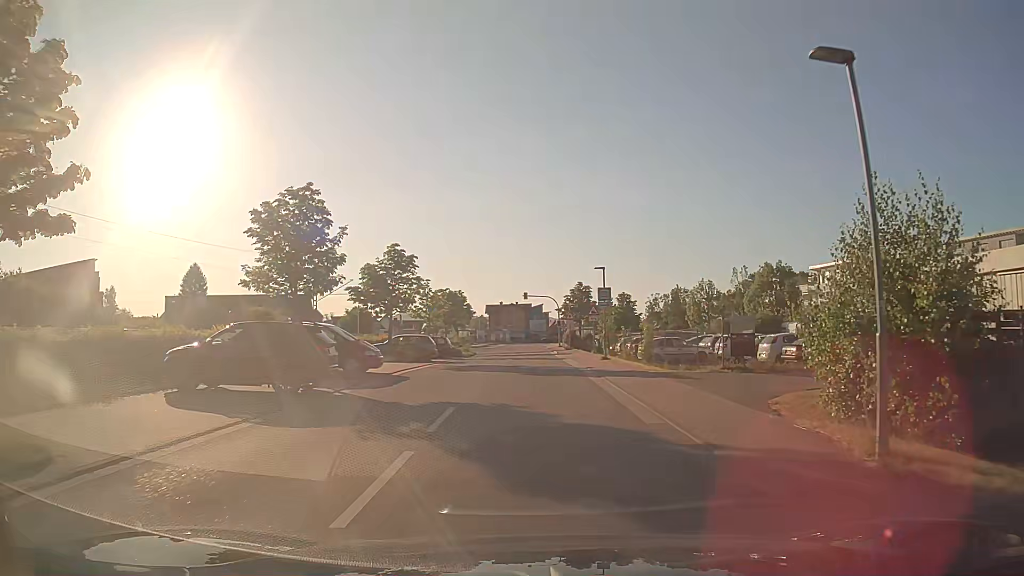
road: unclassified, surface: asphalt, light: Day
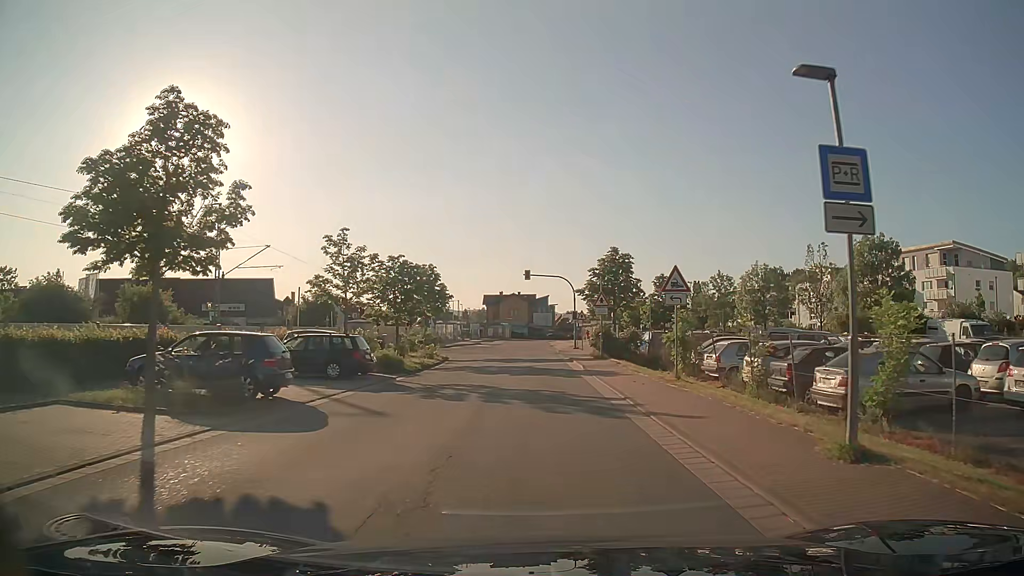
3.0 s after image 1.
(0.0, +23.7) m; 0°
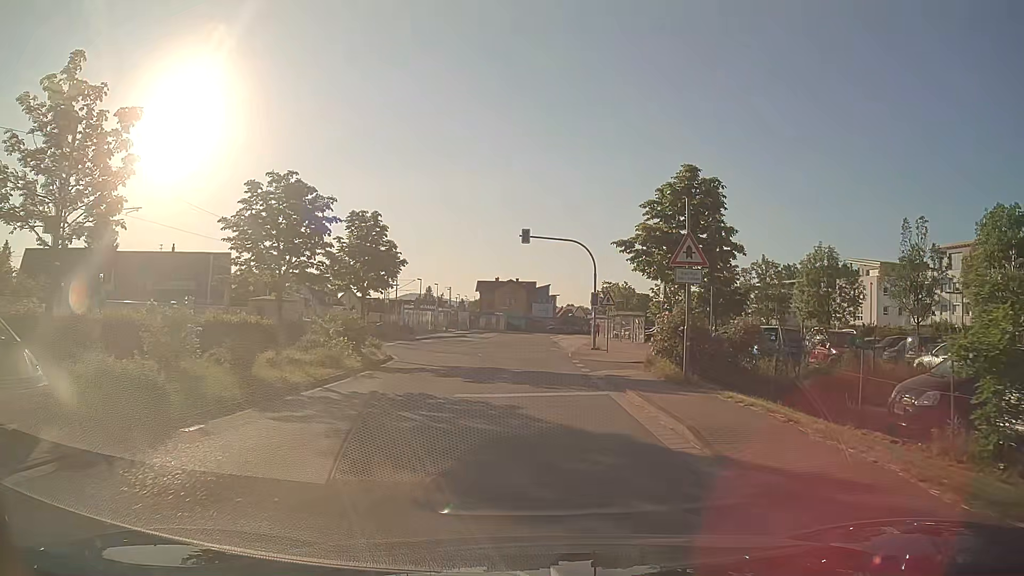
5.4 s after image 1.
(0.0, +18.2) m; 0°
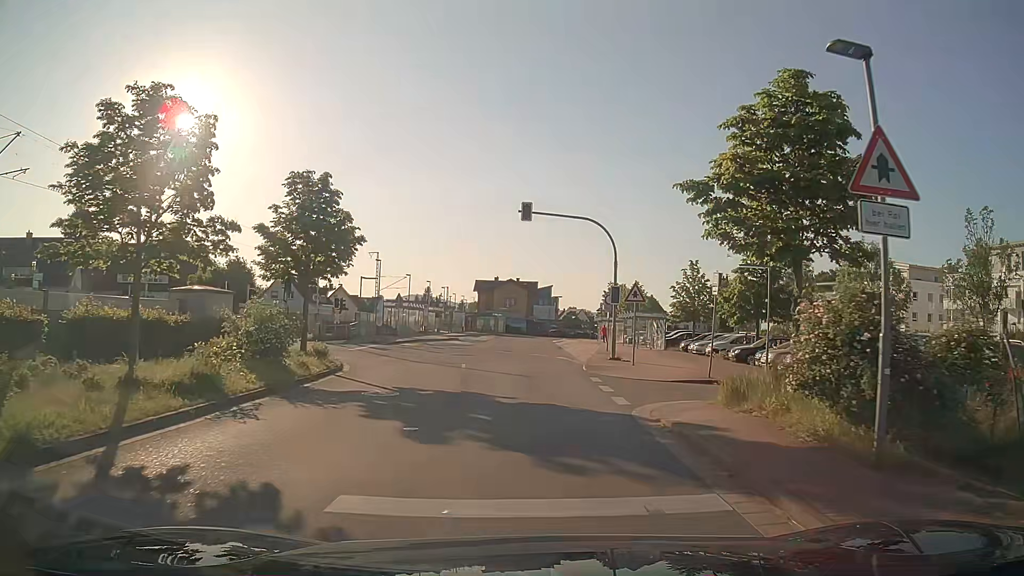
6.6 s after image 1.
(-0.1, +8.3) m; 0°
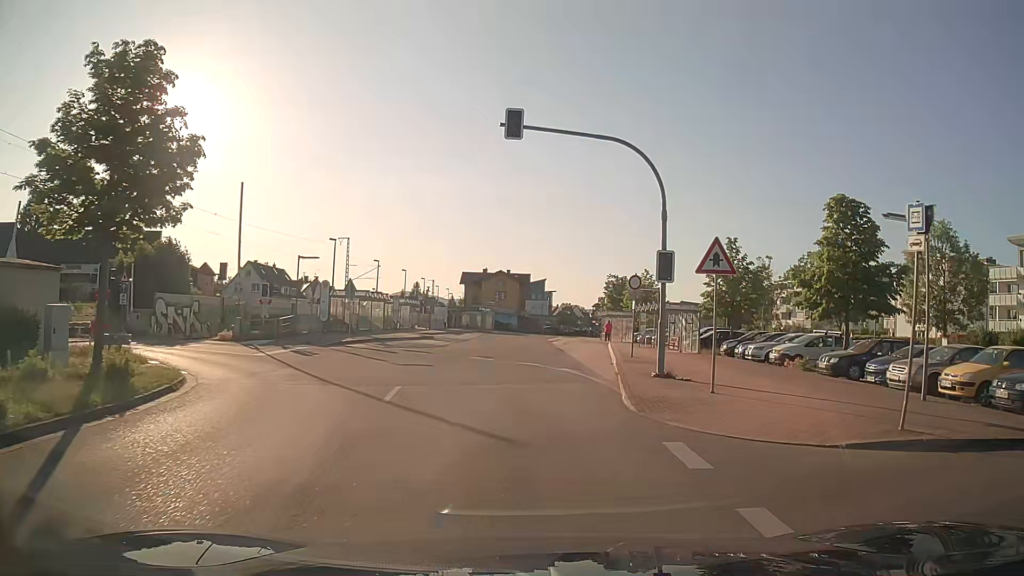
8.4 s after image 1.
(0.0, +11.8) m; 0°
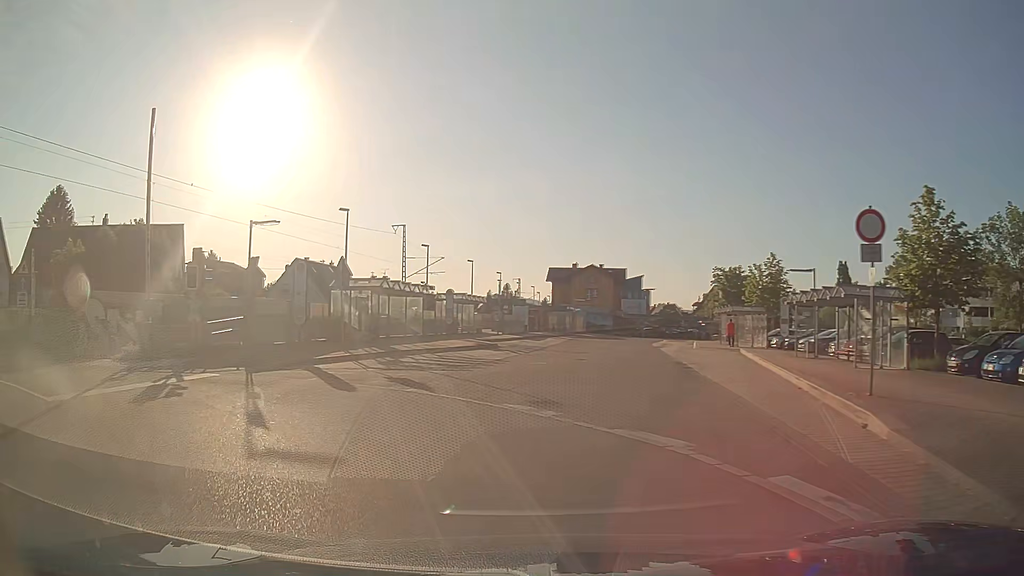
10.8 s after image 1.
(-0.1, +14.9) m; -8°
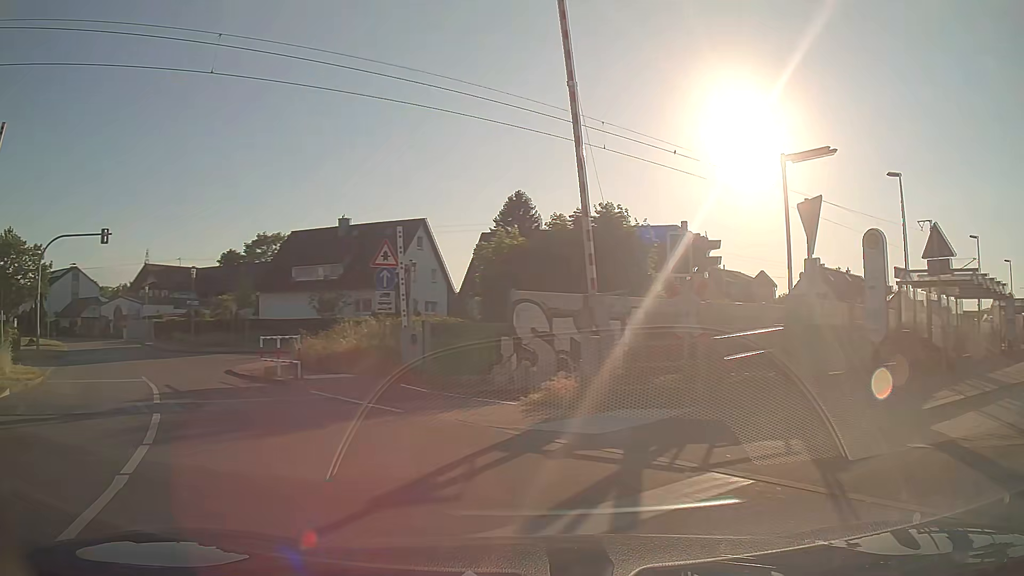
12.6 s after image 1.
(-3.9, +9.7) m; -43°
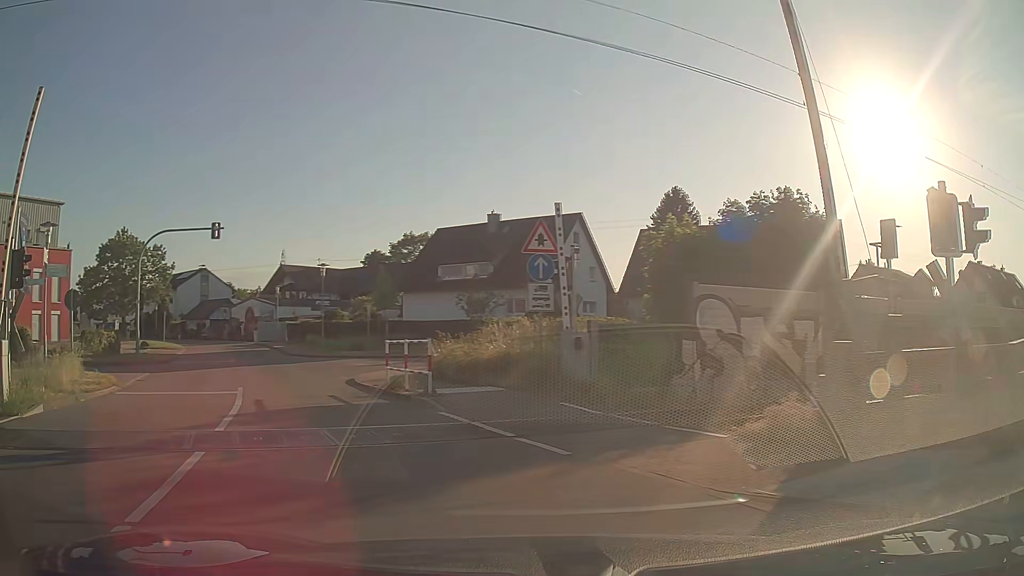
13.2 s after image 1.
(-0.4, +3.6) m; -13°
(-2, +10) (-6, +19) (-10, +28) (-15, +37) (-19, +46) (-24, +54) (-31, +62) (-39, +68) (-47, +74) (-55, +80) m
